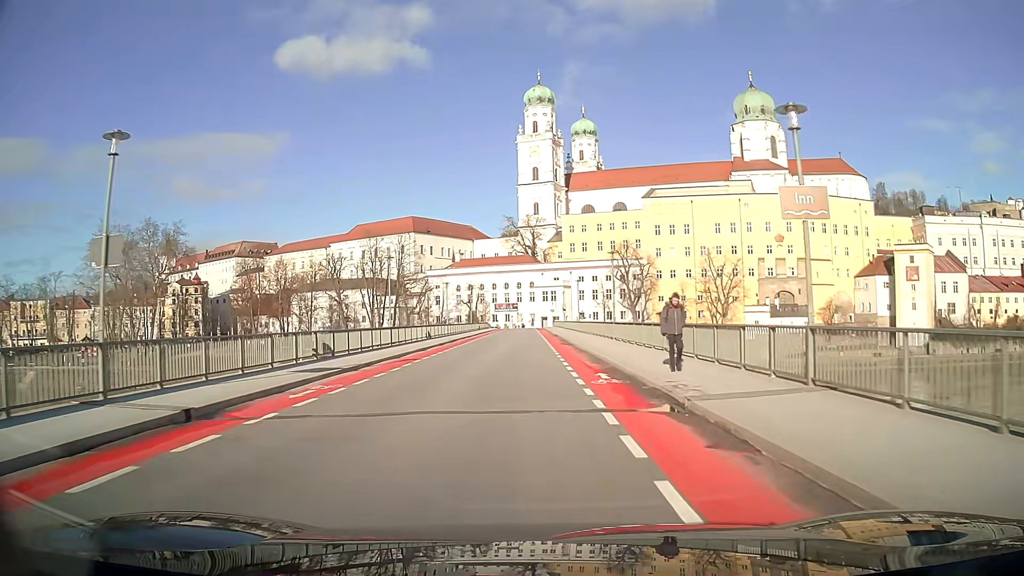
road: primary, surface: asphalt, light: Day
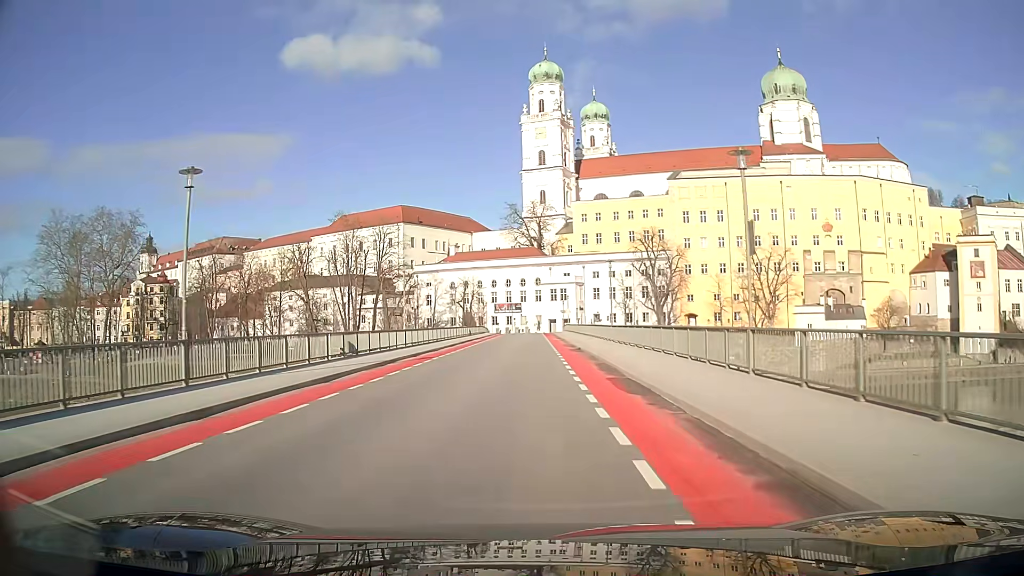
(-0.1, +23.2) m; -1°
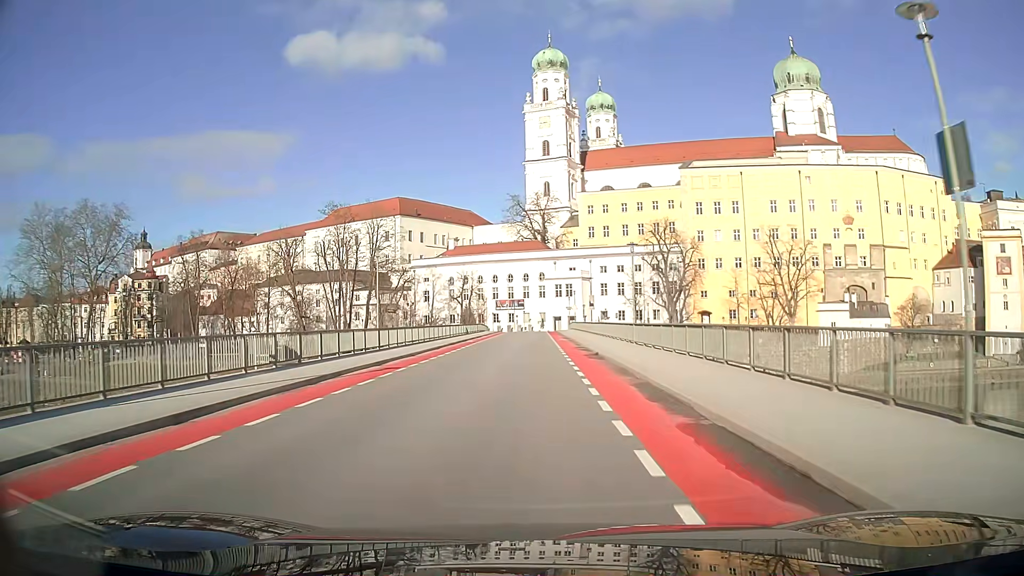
(0.0, +7.8) m; 0°
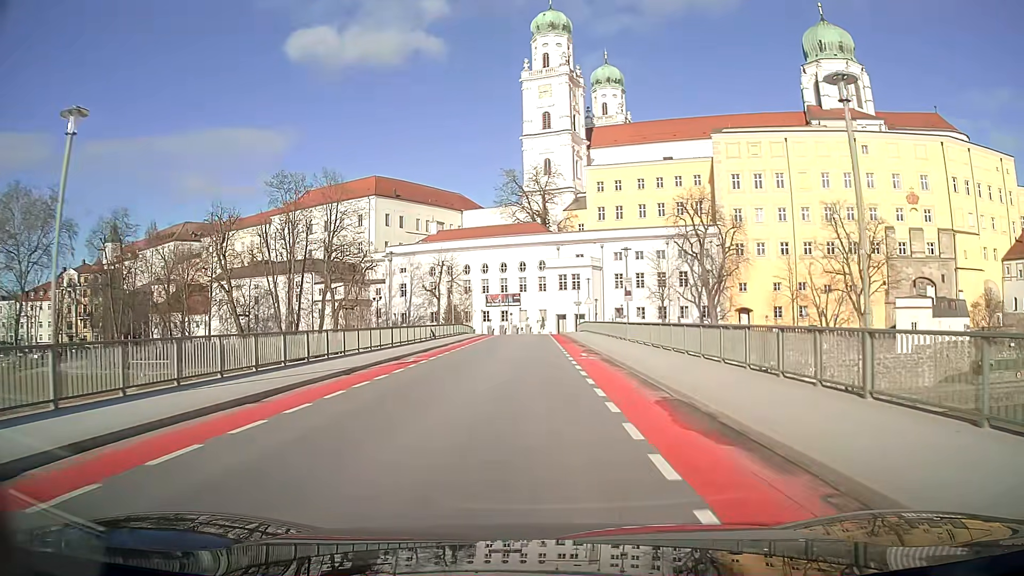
(0.0, +23.5) m; 0°
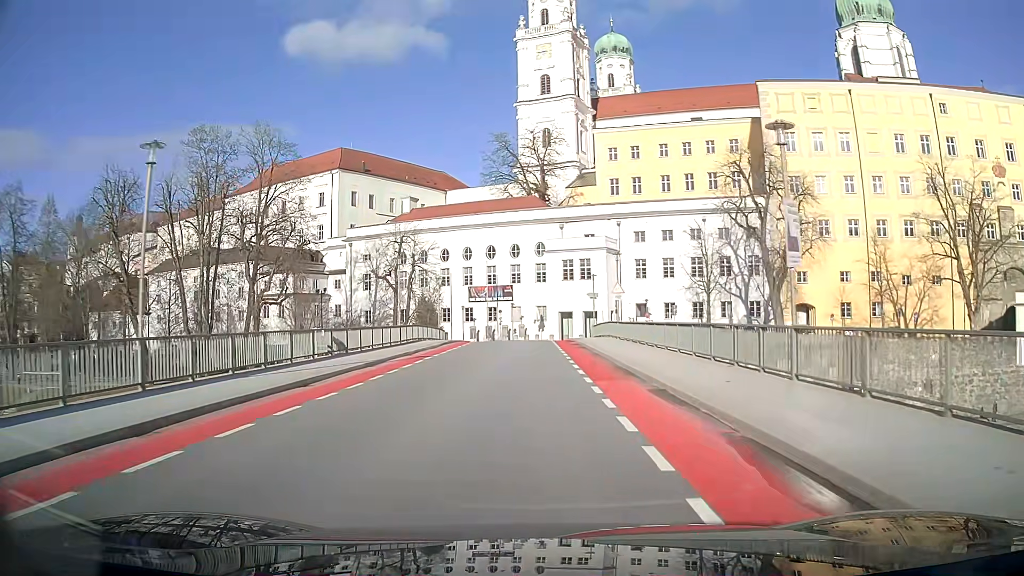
(+0.1, +23.2) m; 0°
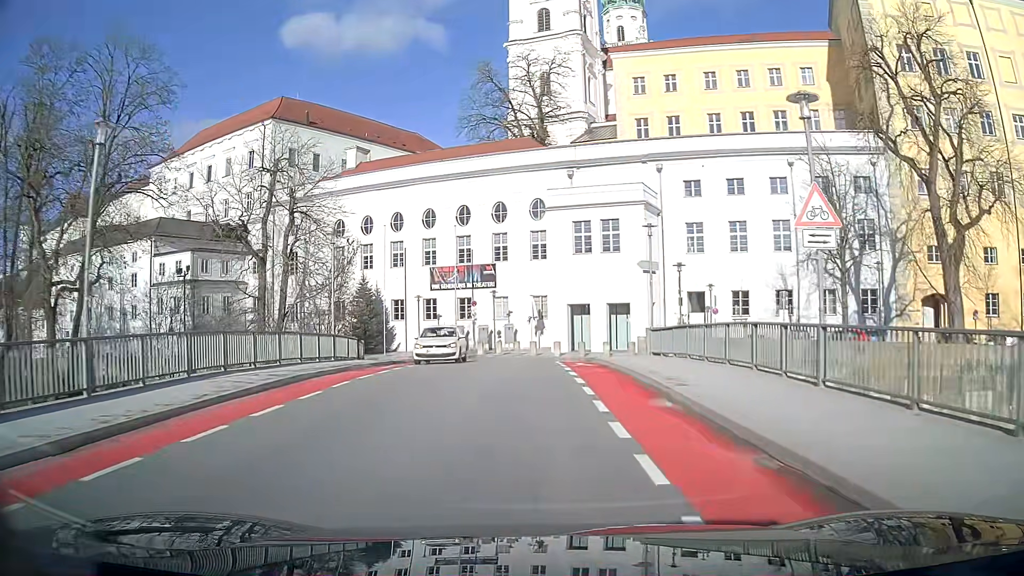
(+0.1, +27.6) m; 0°
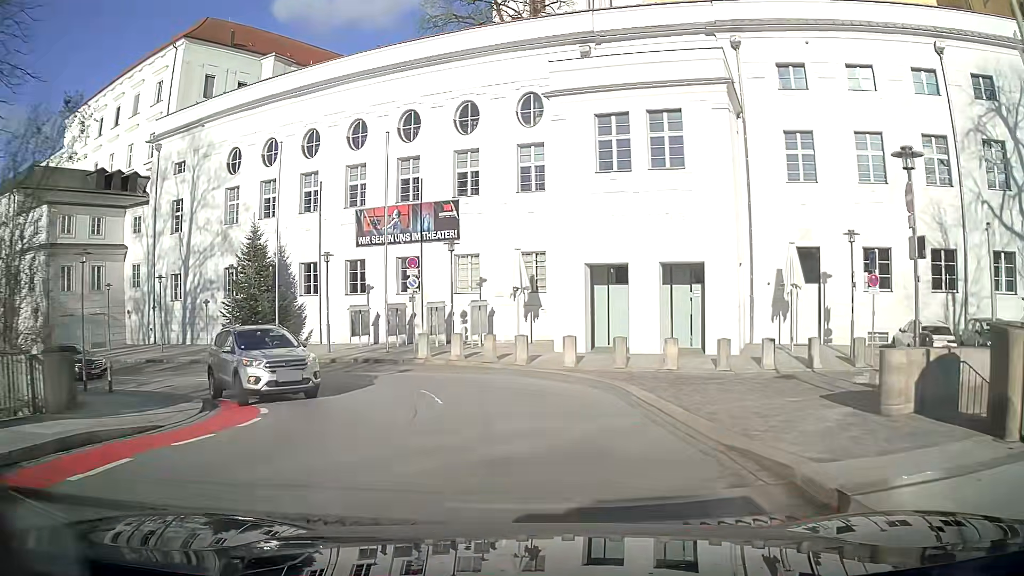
(0.0, +21.0) m; +2°
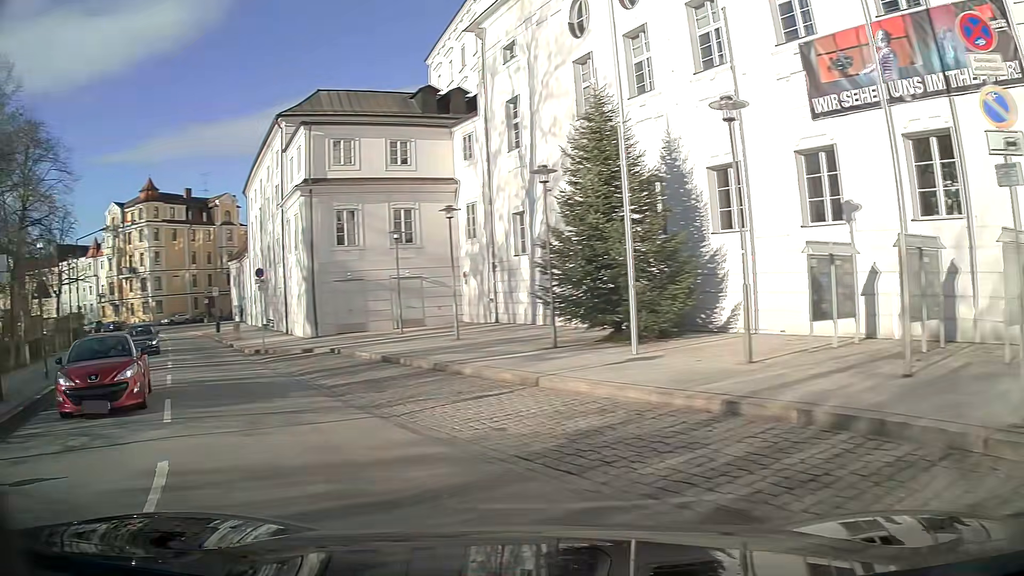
(-5.4, +18.5) m; -51°
